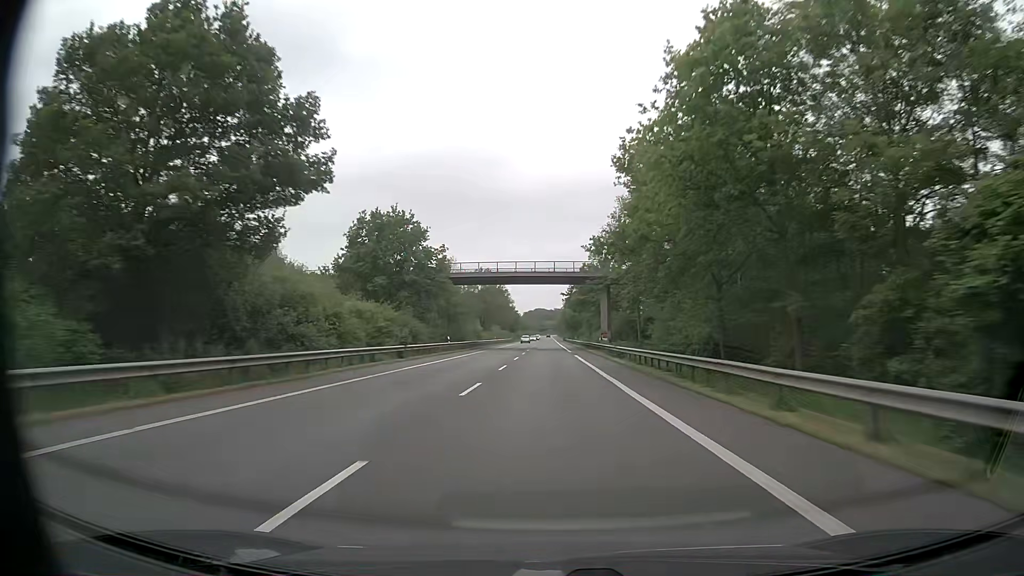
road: primary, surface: asphalt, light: Day
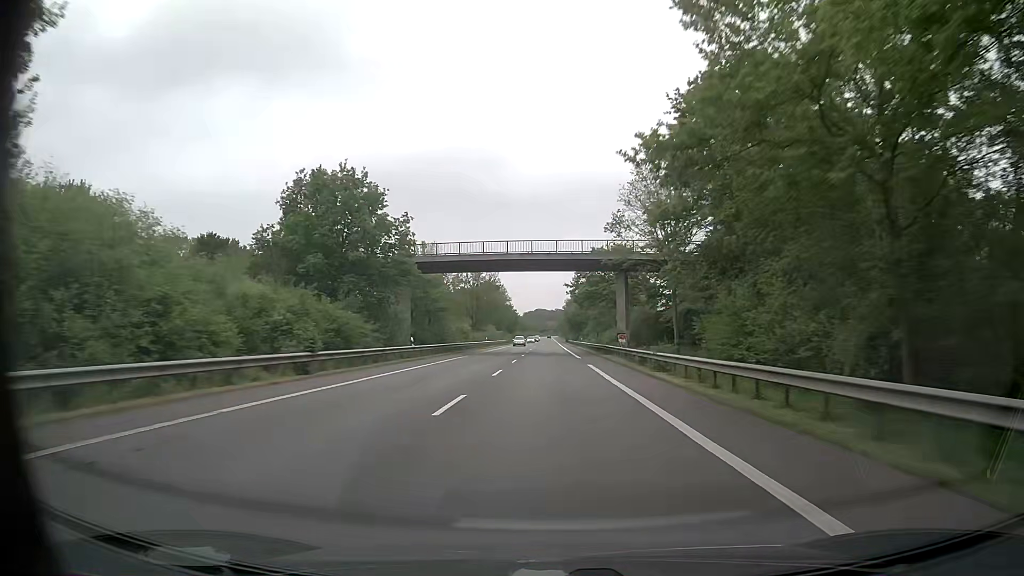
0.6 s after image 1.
(0.0, +15.8) m; 0°
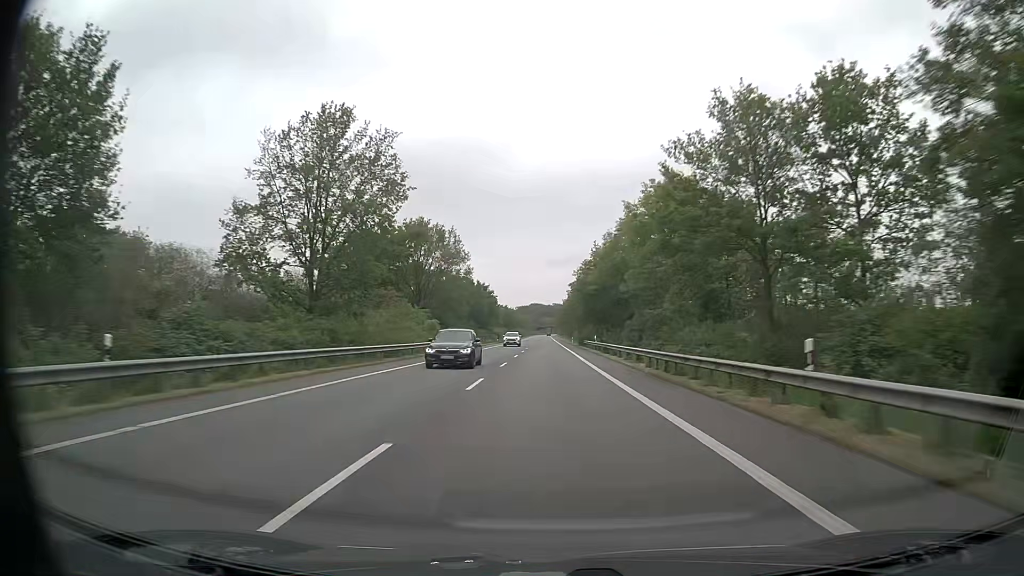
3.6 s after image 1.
(-0.2, +80.5) m; 0°
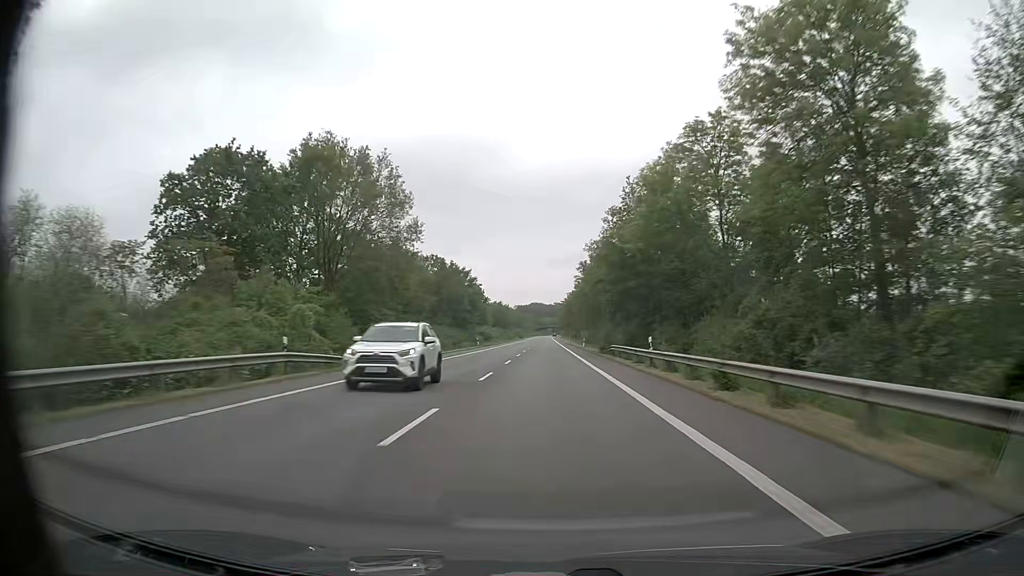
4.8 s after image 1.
(0.0, +32.7) m; 0°
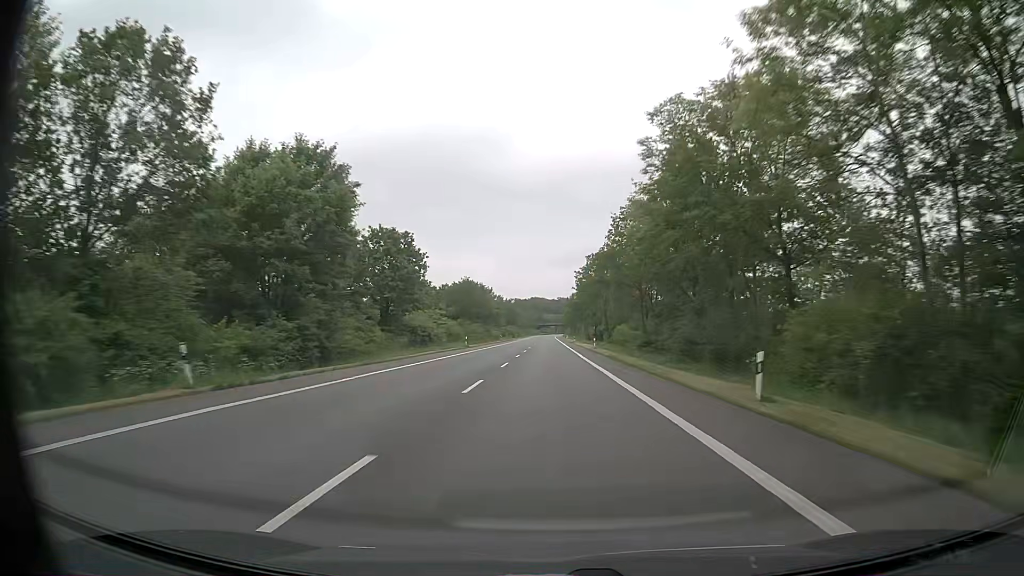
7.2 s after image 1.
(-0.2, +65.7) m; 0°
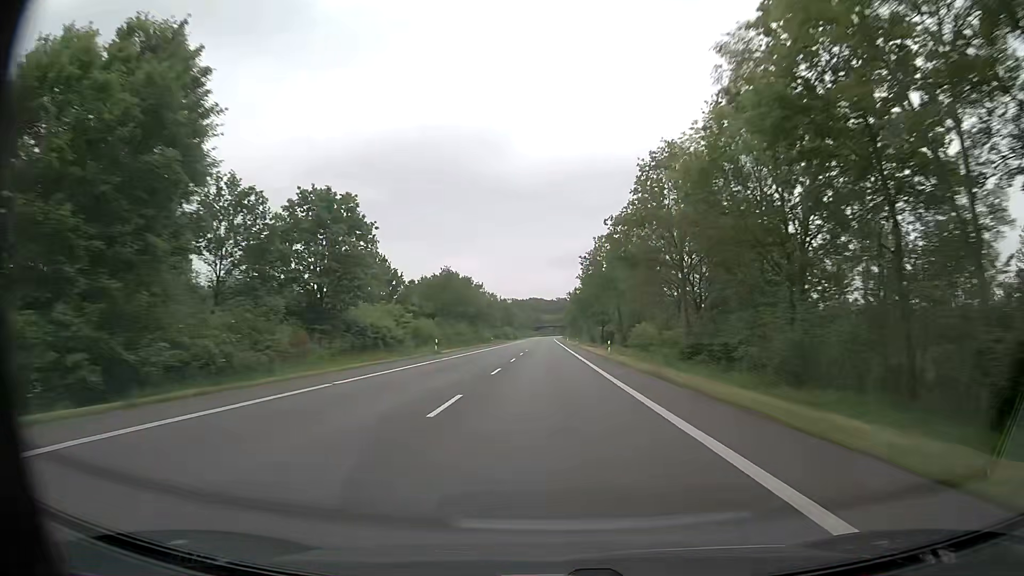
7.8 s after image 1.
(0.0, +16.5) m; 0°
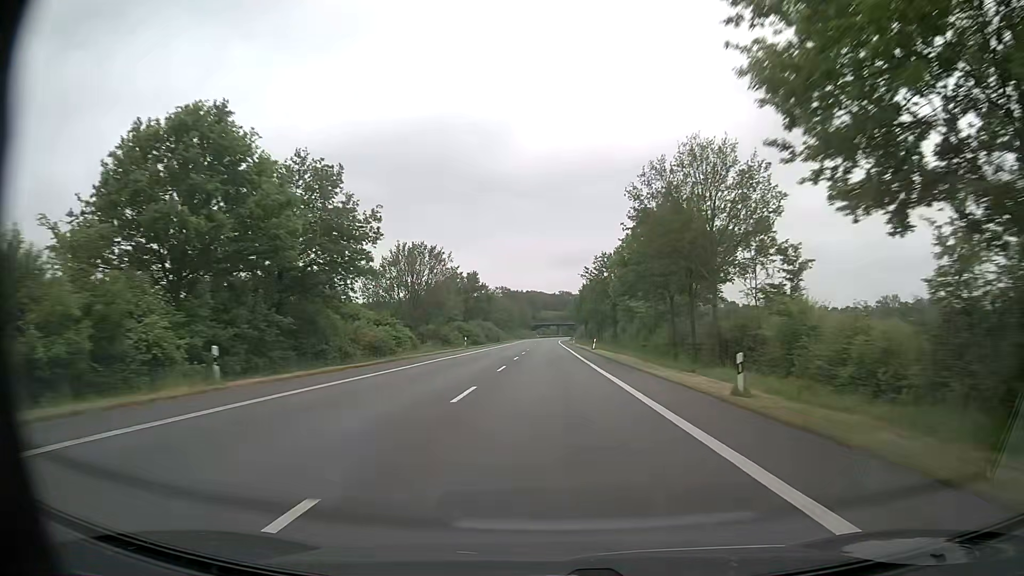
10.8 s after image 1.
(0.0, +82.8) m; 0°
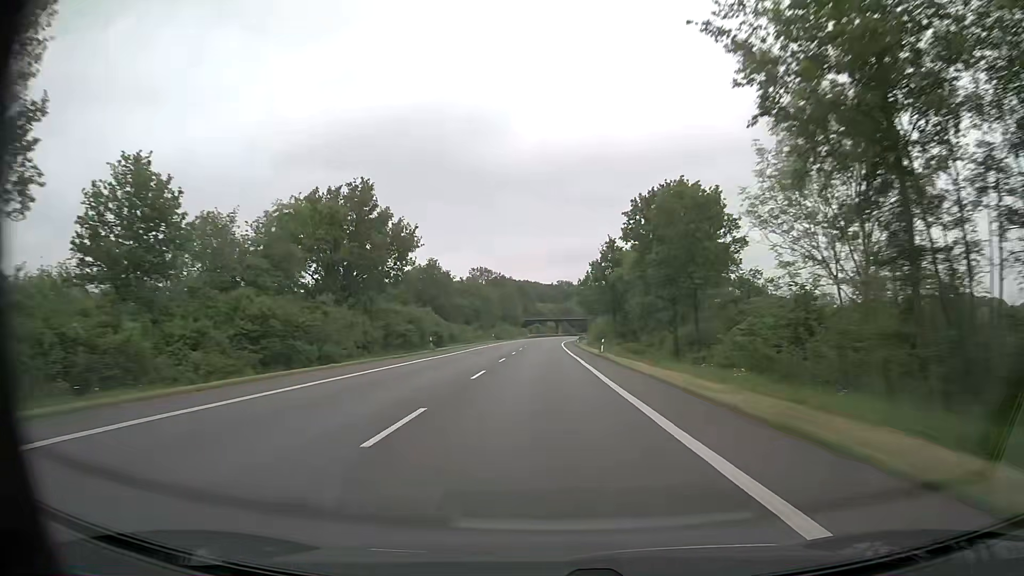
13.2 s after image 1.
(+0.3, +66.4) m; 0°
(0, +10) (0, +20) (0, +30) (0, +40) (0, +50) (0, +60) (0, +70) (0, +80) (0, +90) (+1, +100) m
